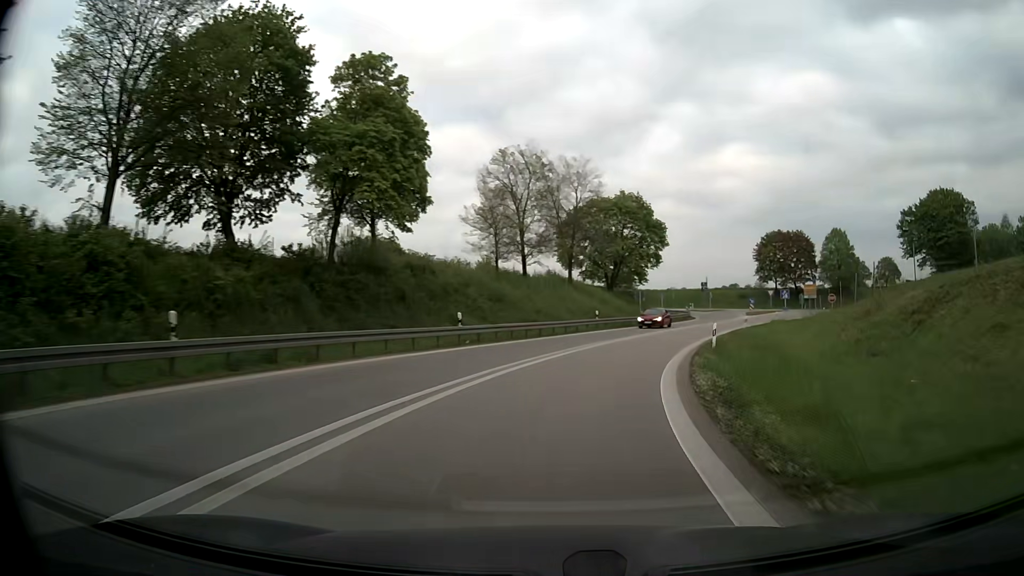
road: motorway_link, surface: asphalt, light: Day
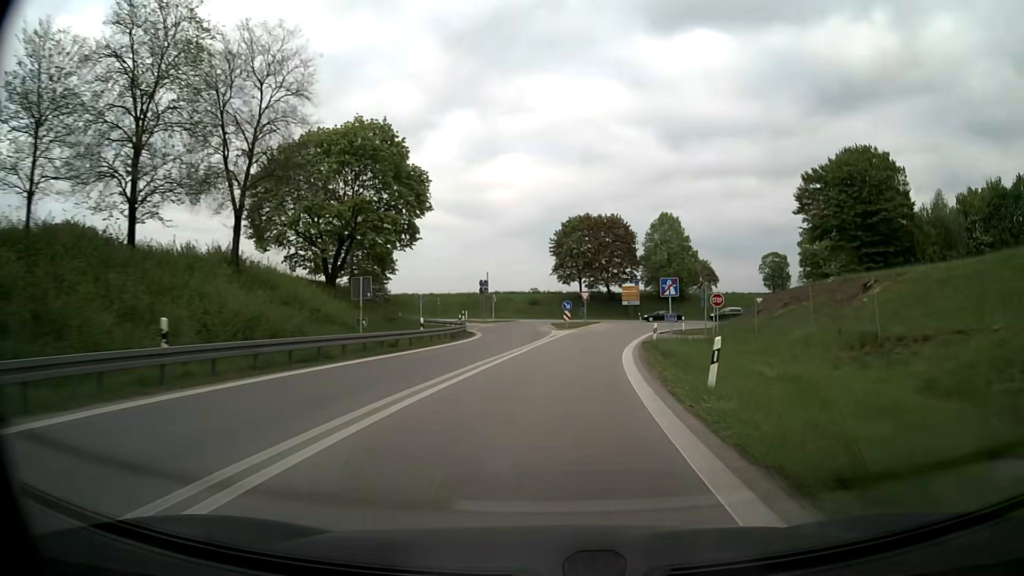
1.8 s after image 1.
(+6.1, +33.1) m; +20°
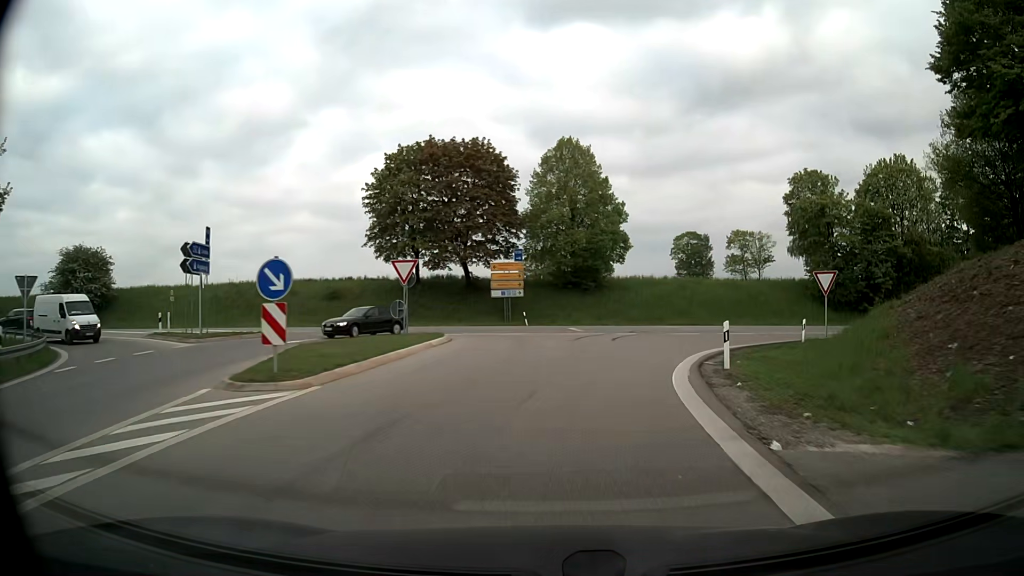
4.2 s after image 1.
(+4.0, +39.8) m; +12°
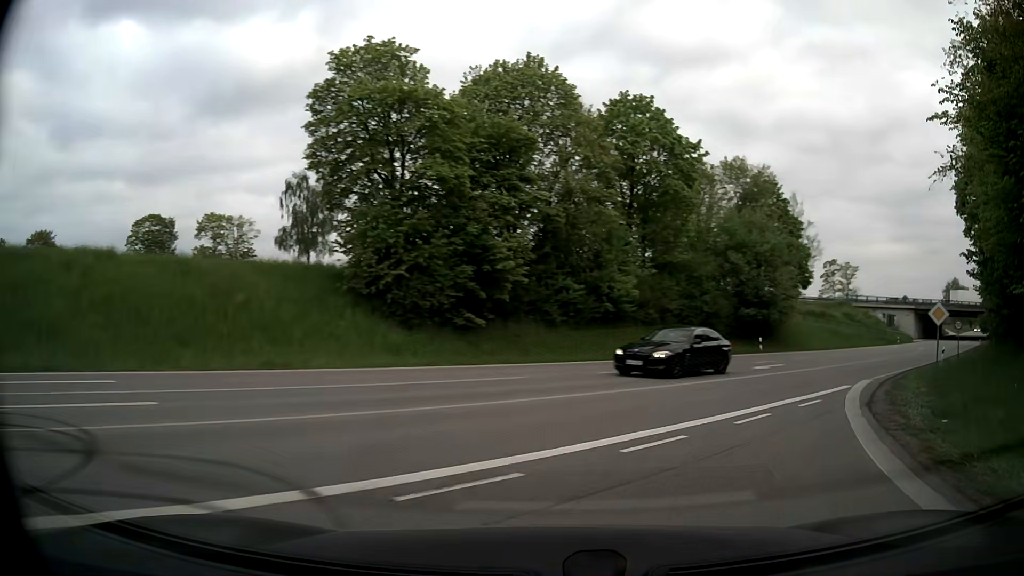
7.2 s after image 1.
(+8.4, +30.7) m; +43°
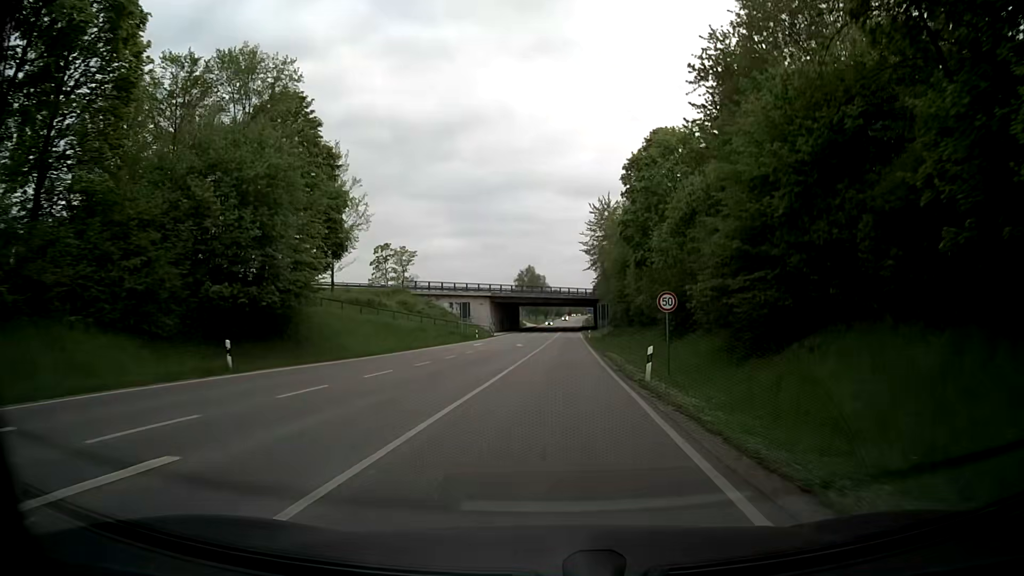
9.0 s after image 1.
(+9.2, +22.0) m; +40°
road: secondary
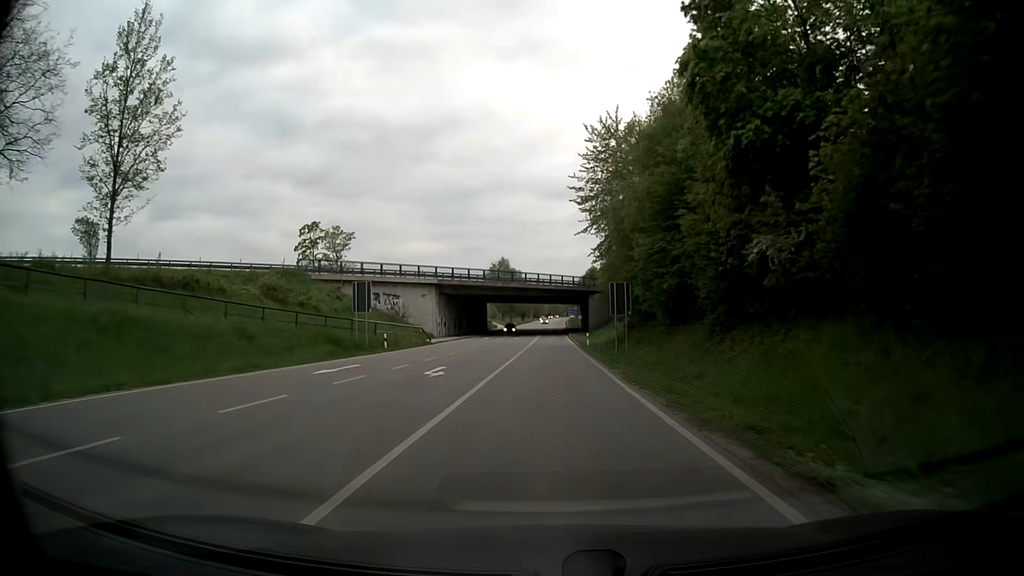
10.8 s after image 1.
(+0.6, +33.2) m; +1°
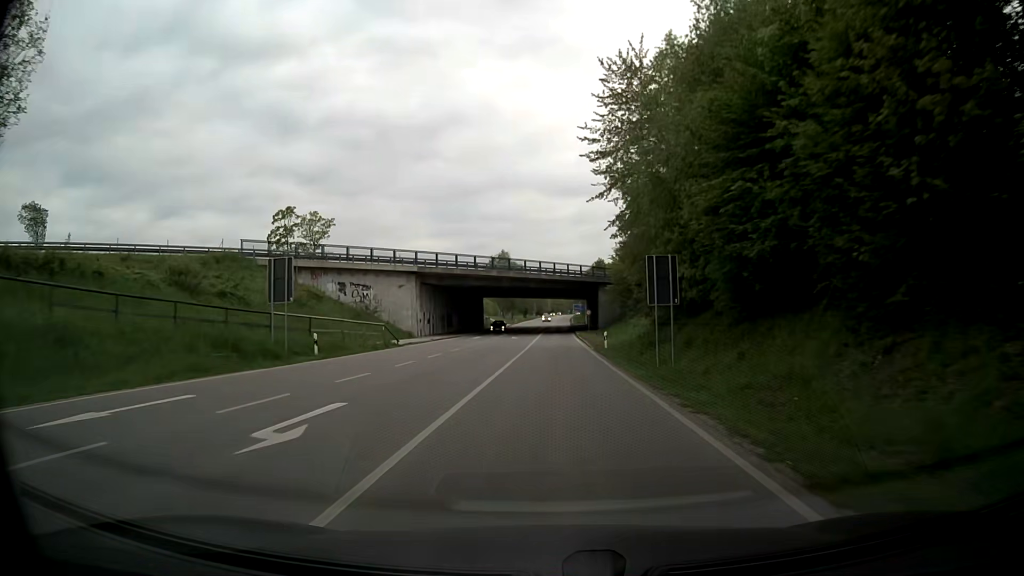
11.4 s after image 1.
(+0.1, +12.6) m; 0°
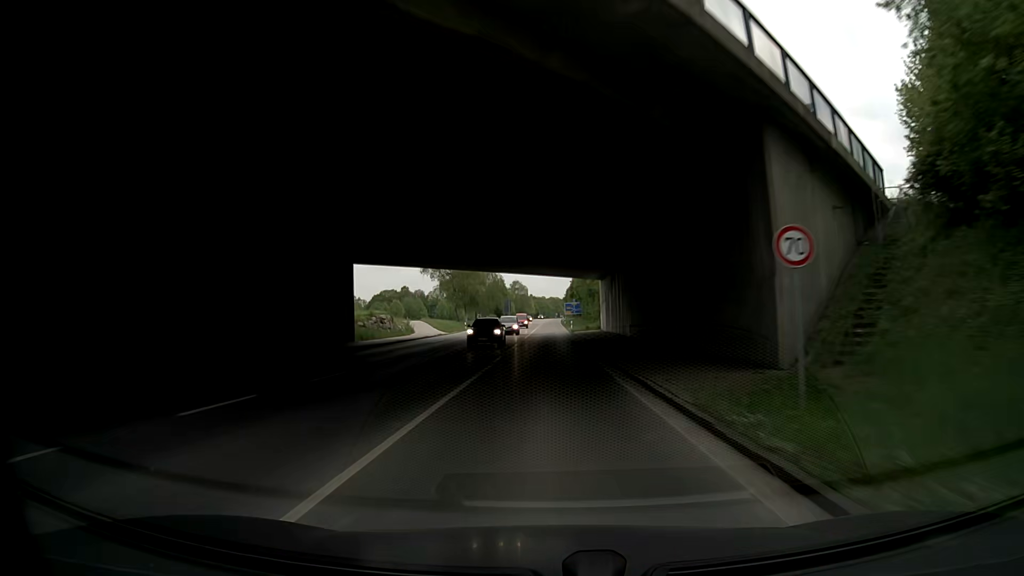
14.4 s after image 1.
(+1.1, +67.1) m; +1°
(0, +10) (0, +20) (0, +30) (0, +40) (0, +50) (-1, +60) (-1, +70) (-1, +80) (0, +90) (0, +100) m
